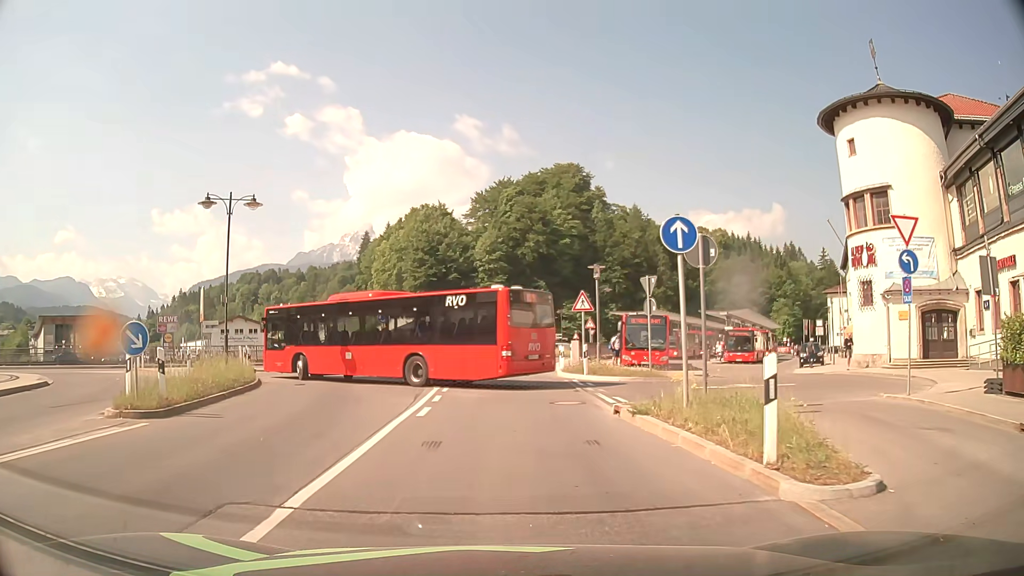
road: primary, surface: asphalt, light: Day
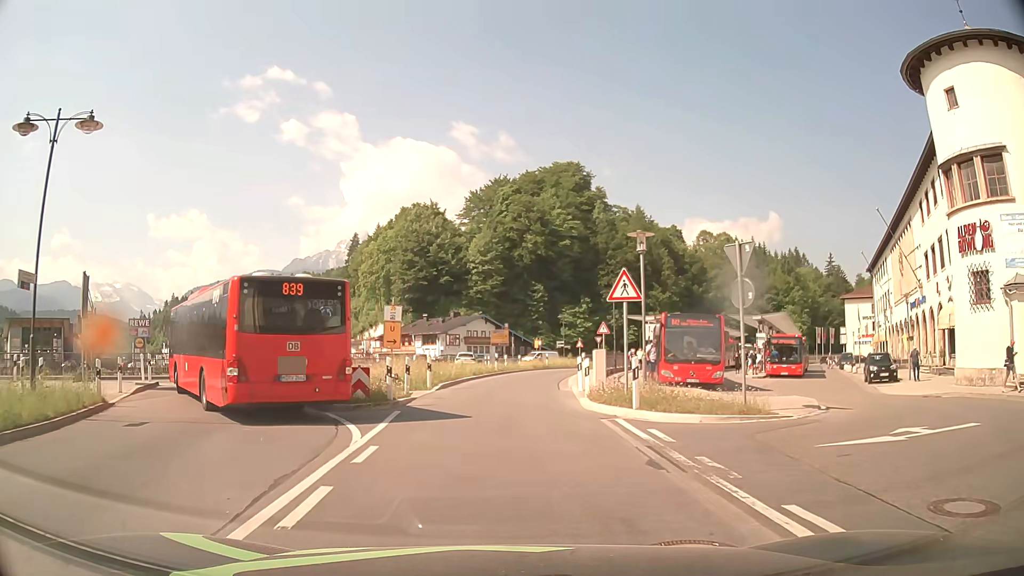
(0.0, +10.1) m; 0°
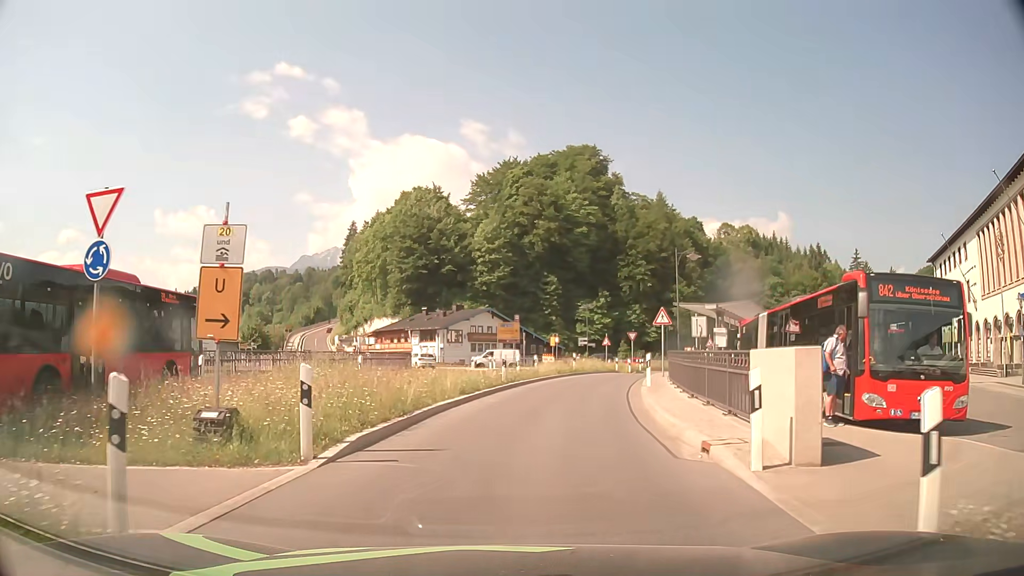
(-0.1, +14.9) m; 0°
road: primary_link
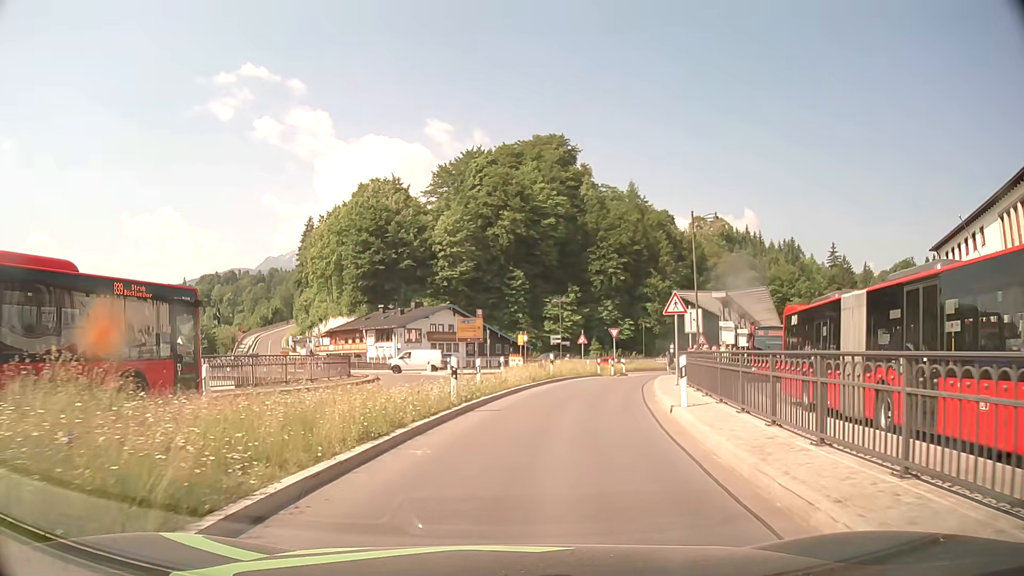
(+0.2, +8.4) m; +3°
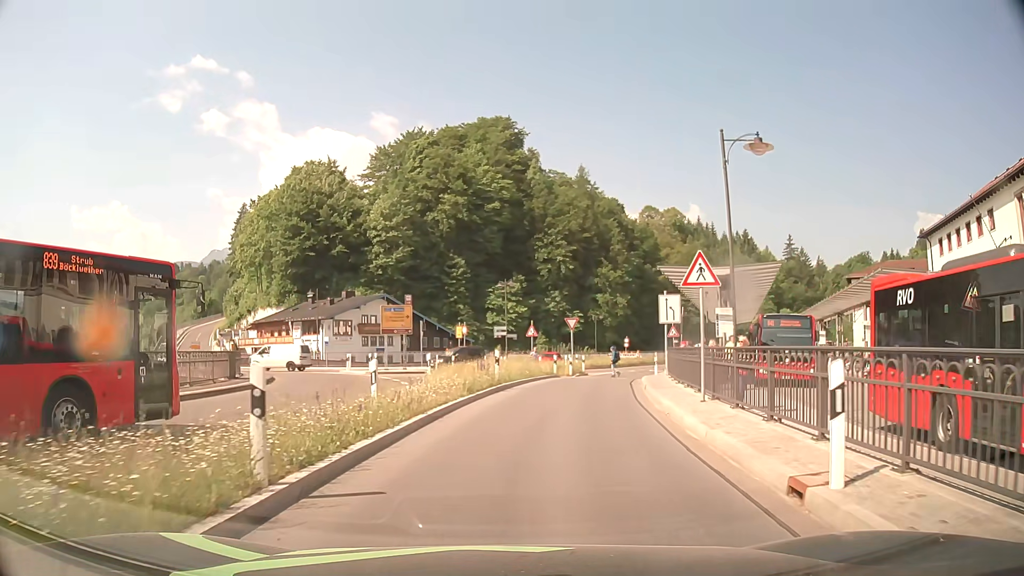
(+0.3, +8.8) m; +5°
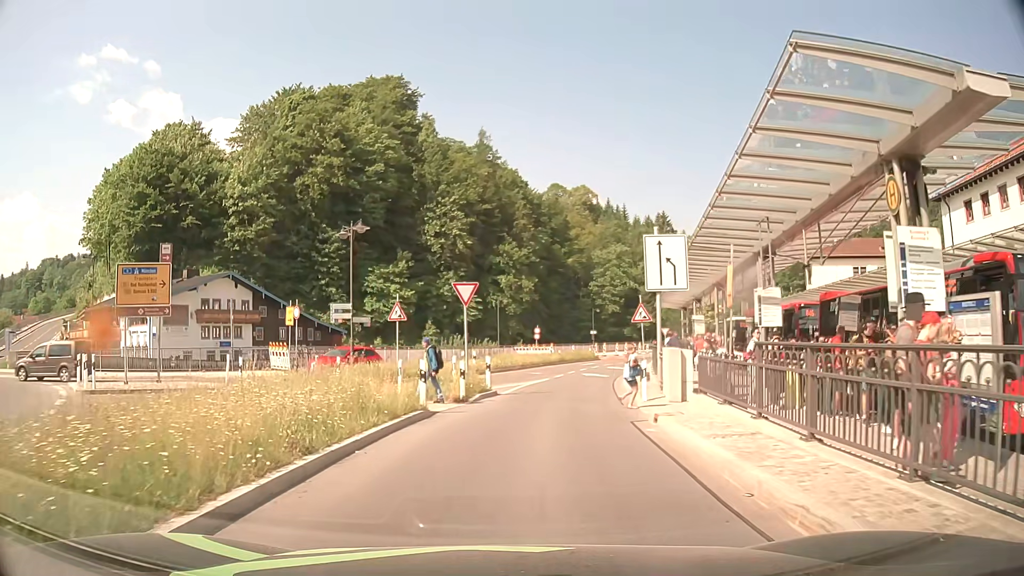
(+1.7, +20.0) m; +8°
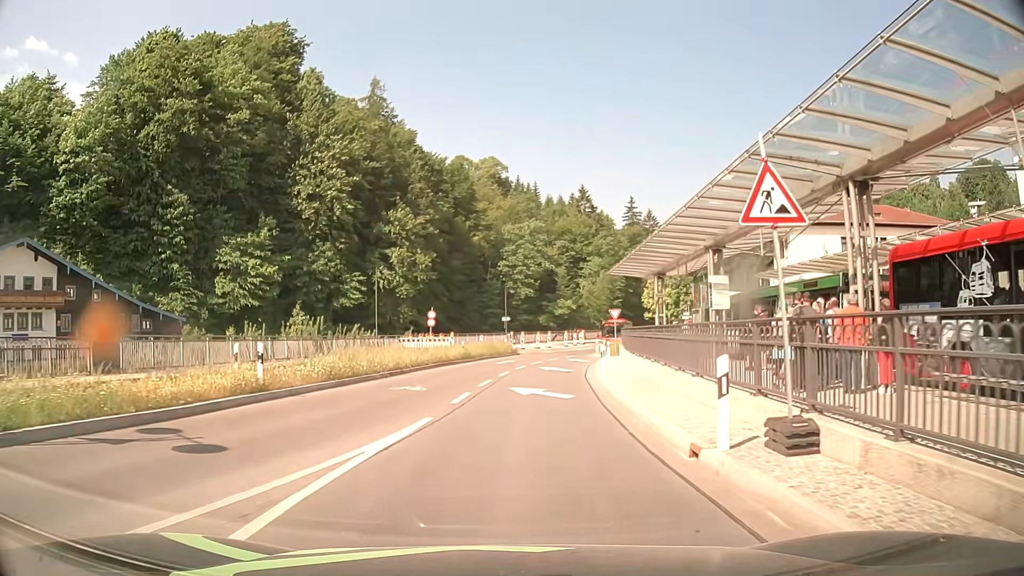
(+1.5, +21.4) m; +8°
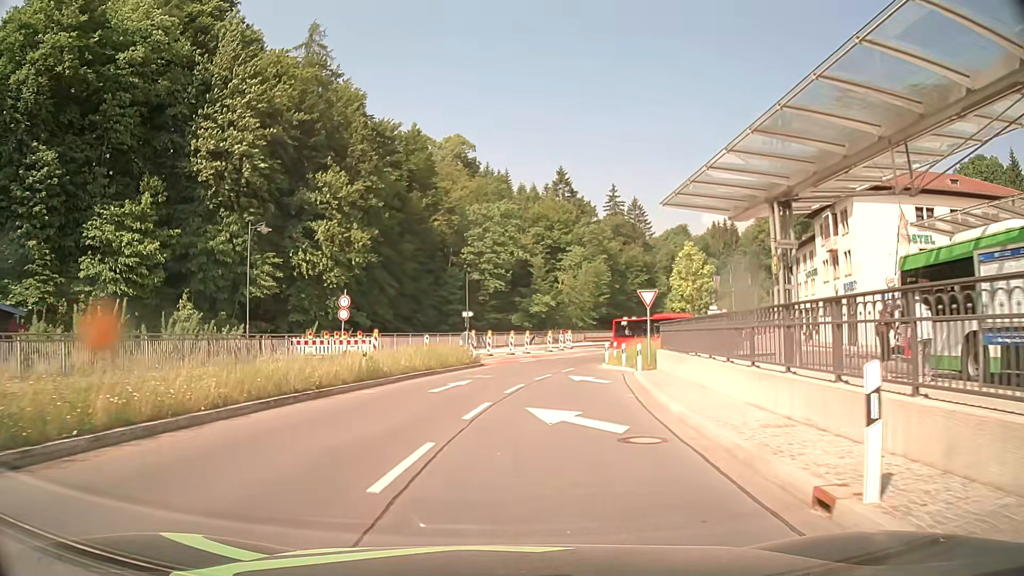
(+0.7, +20.8) m; +3°
(0, +10) (0, +20) (+1, +30) (+4, +40) (+7, +49) (+11, +58) (+15, +67) (+20, +76) (+25, +85) (+29, +94) m
